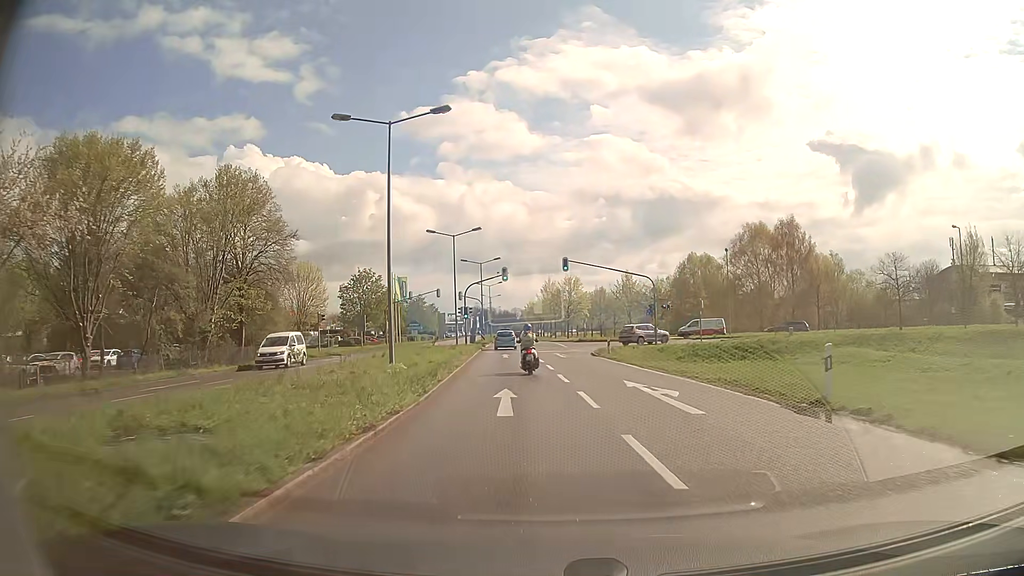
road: secondary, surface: asphalt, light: Day
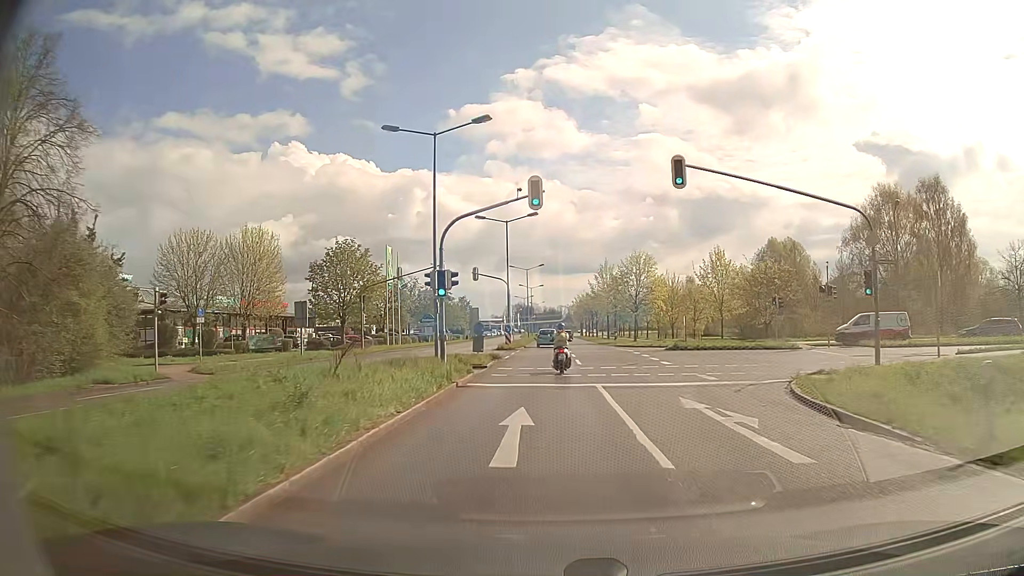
(-1.4, +29.1) m; -4°
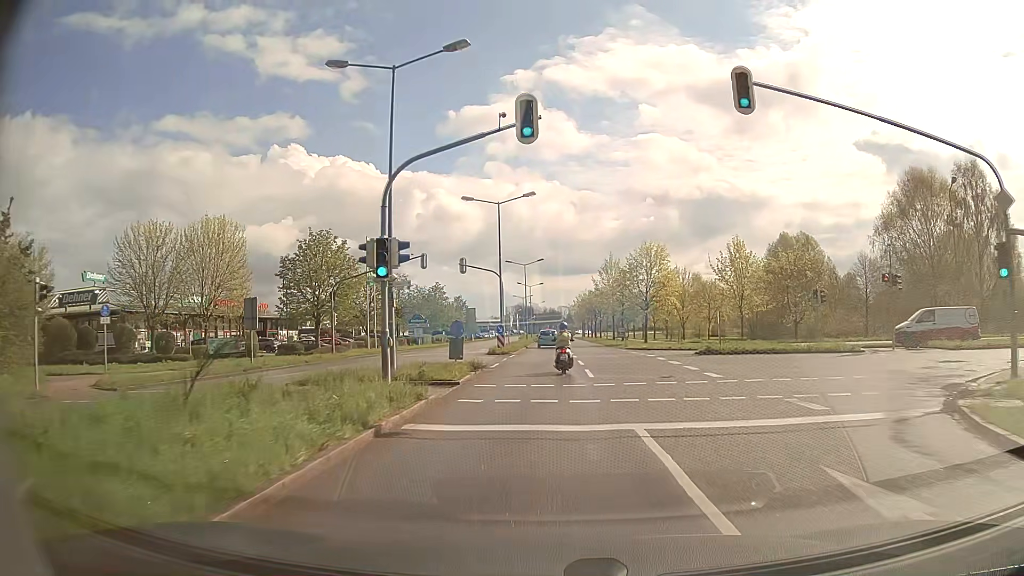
(0.0, +7.6) m; 0°
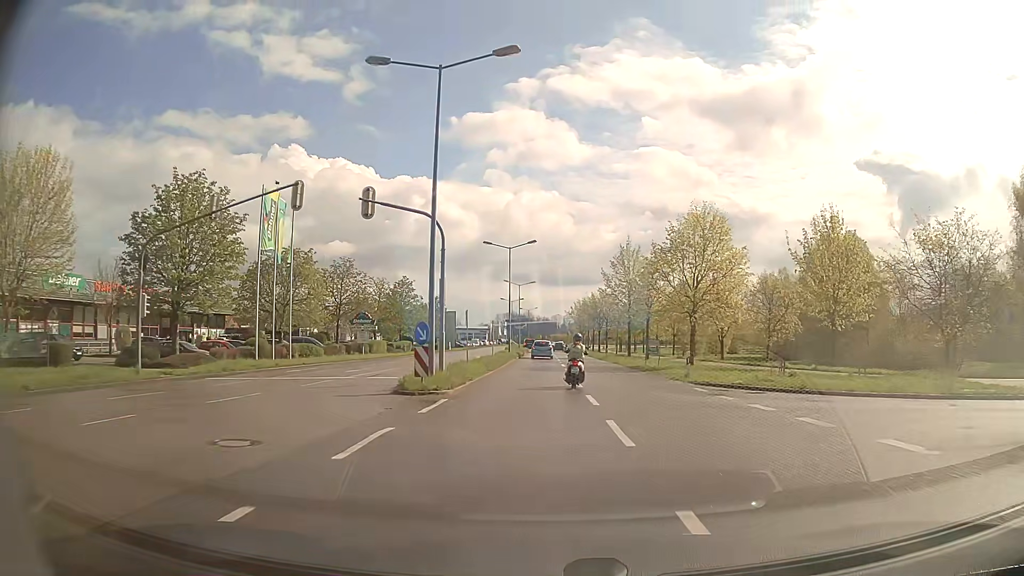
(0.0, +23.1) m; 0°
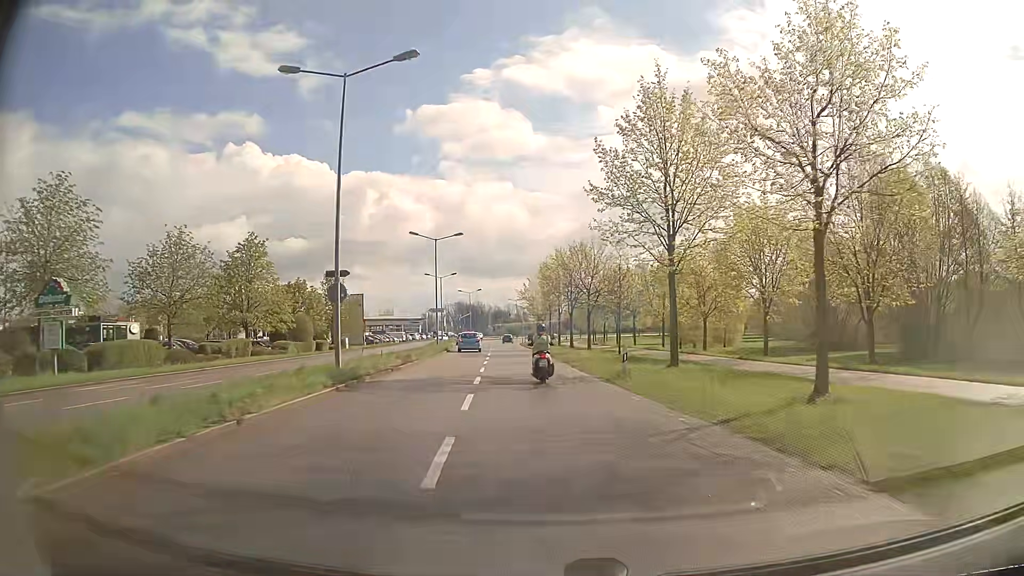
(+1.5, +38.5) m; +4°
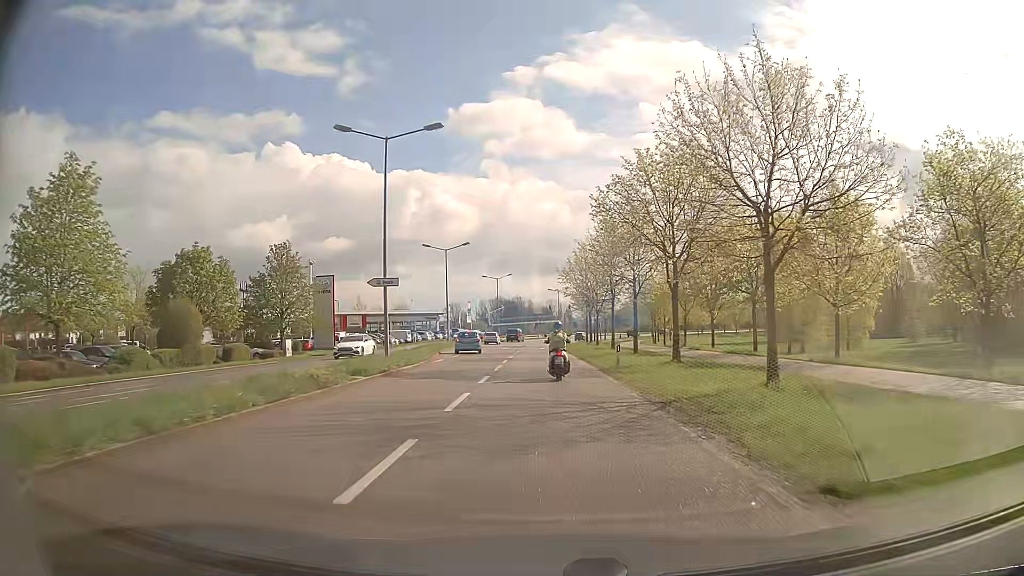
(-1.3, +30.5) m; -4°
